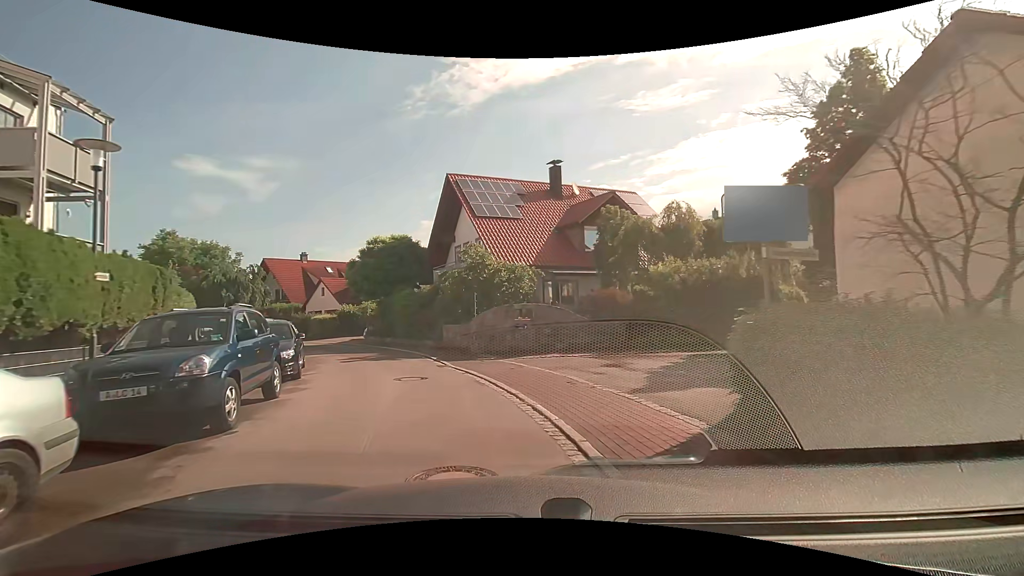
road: residential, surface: asphalt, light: Day
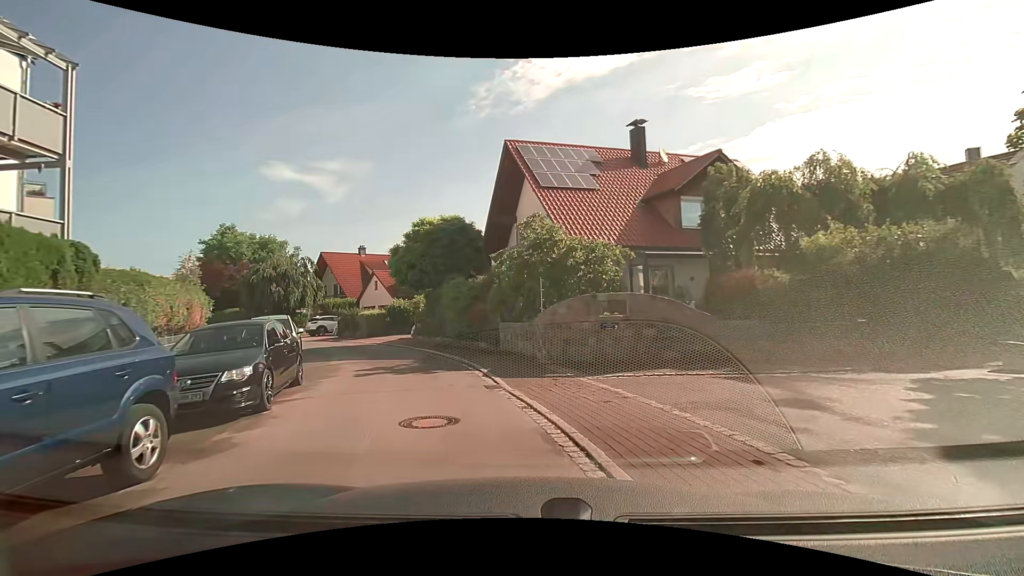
(-0.4, +5.1) m; -10°
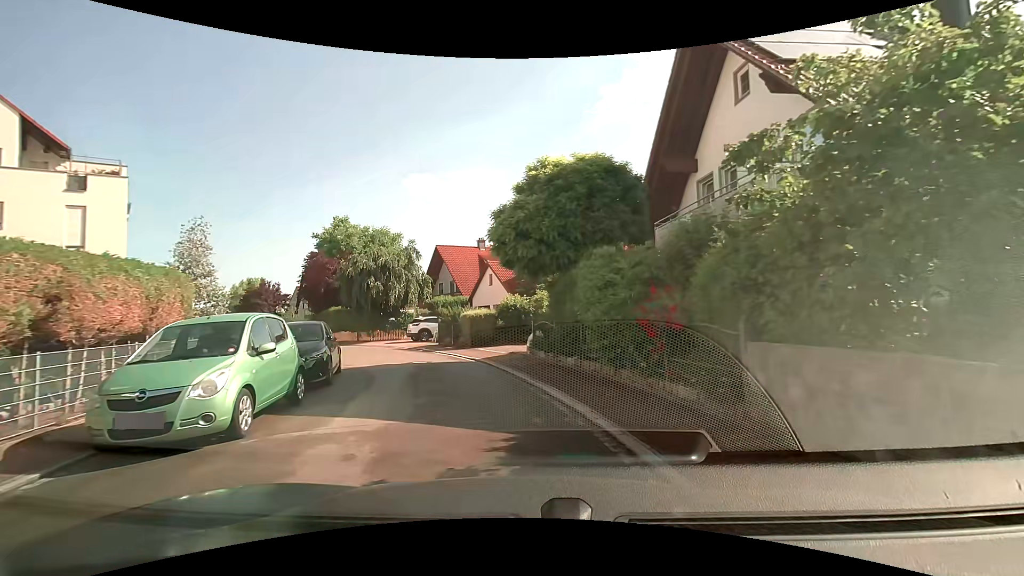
(-1.1, +9.6) m; -15°
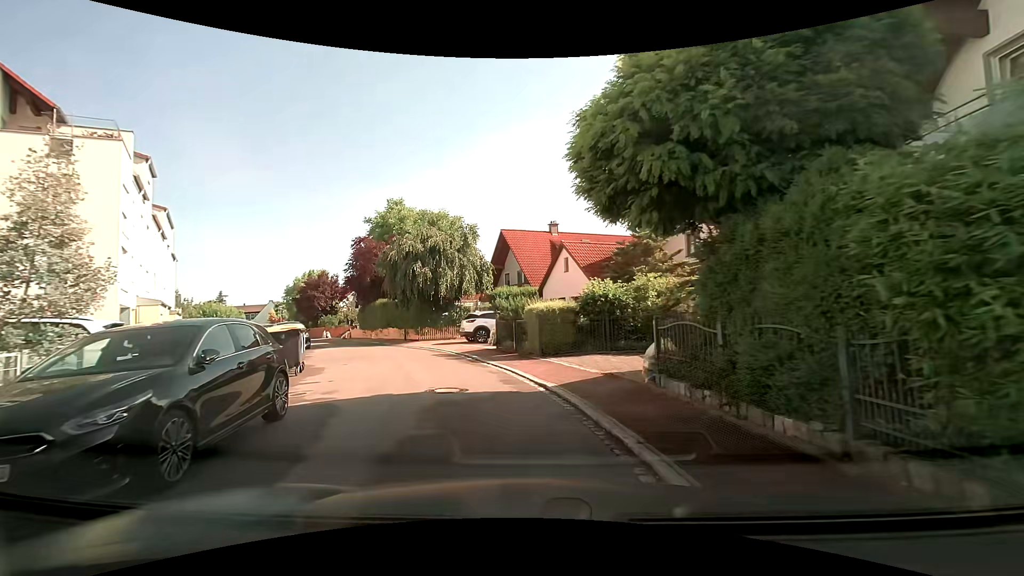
(-0.3, +7.2) m; -6°
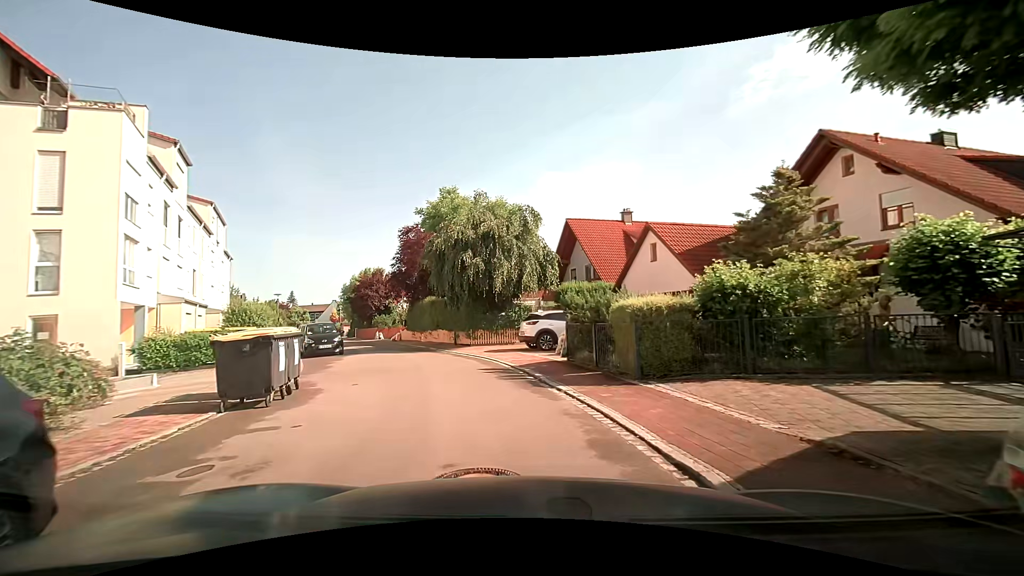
(-0.3, +5.0) m; -6°
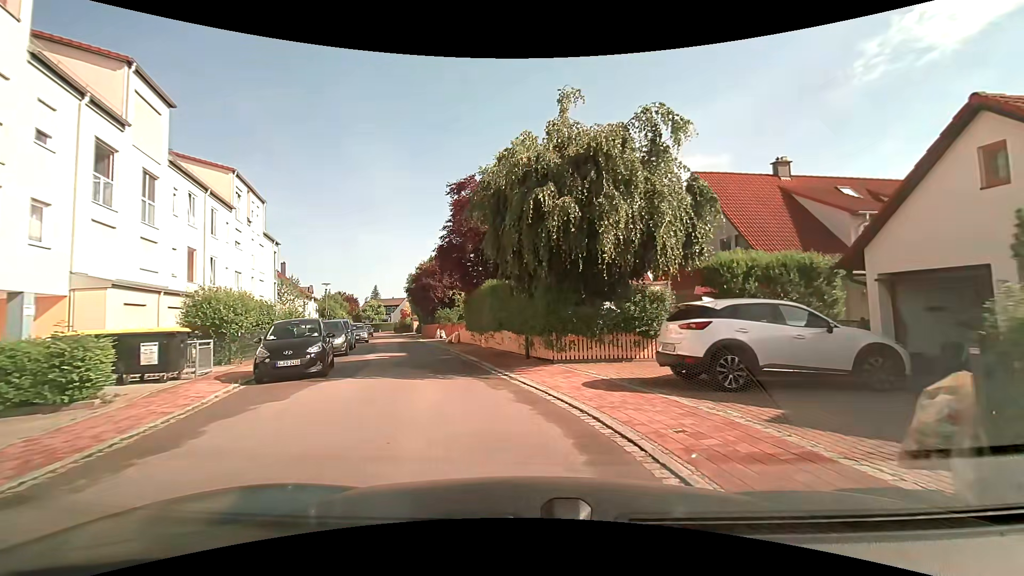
(-1.1, +10.5) m; -11°
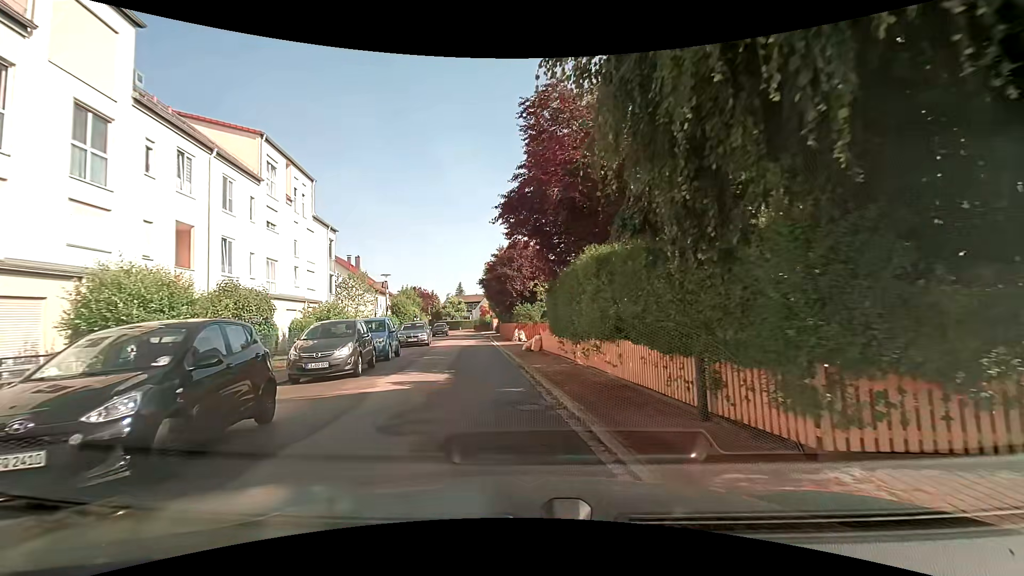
(-0.7, +8.5) m; -9°
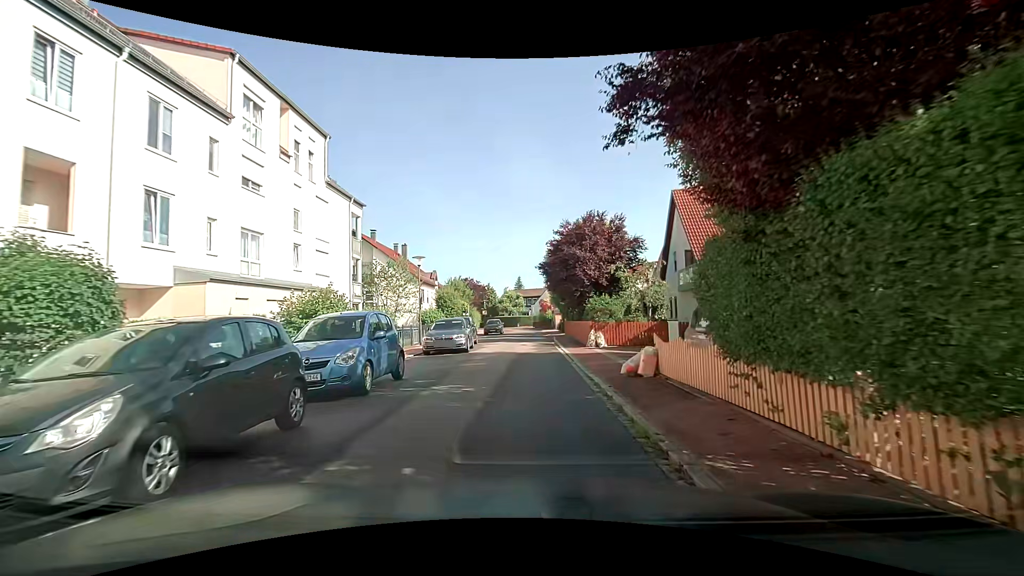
(-0.9, +8.9) m; -9°
(0, +10) (0, +20) (+1, +30) (+1, +40) (+1, +50) (+1, +60) (0, +70) (-2, +80) (-6, +89) (-11, +97) m
